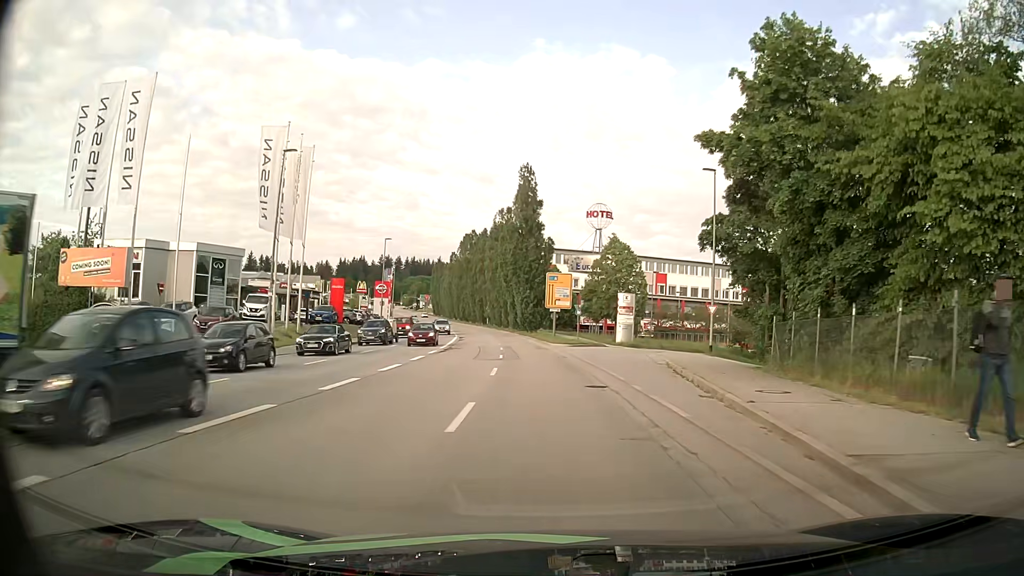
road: tertiary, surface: asphalt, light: Day
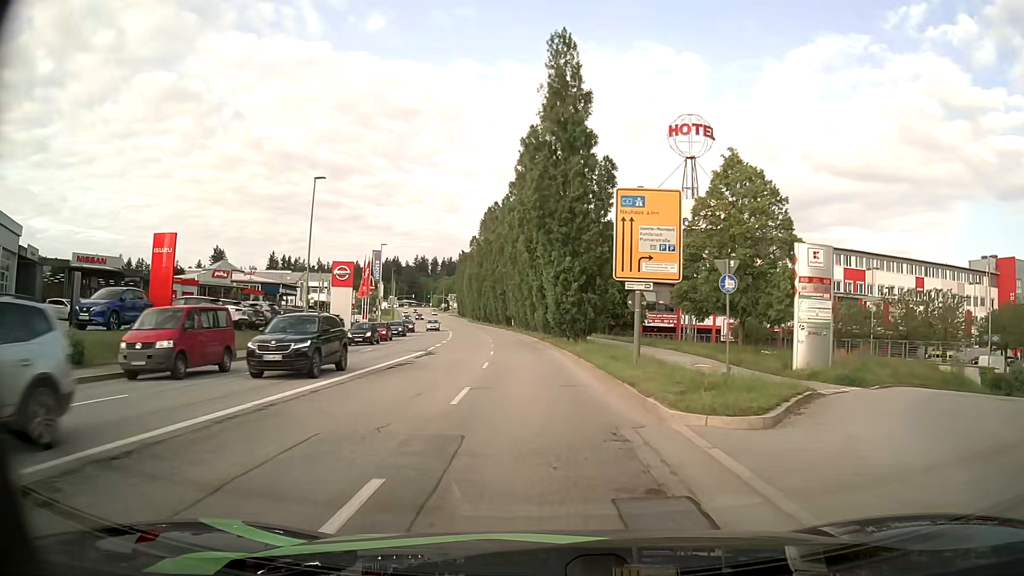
(-0.7, +33.7) m; -3°
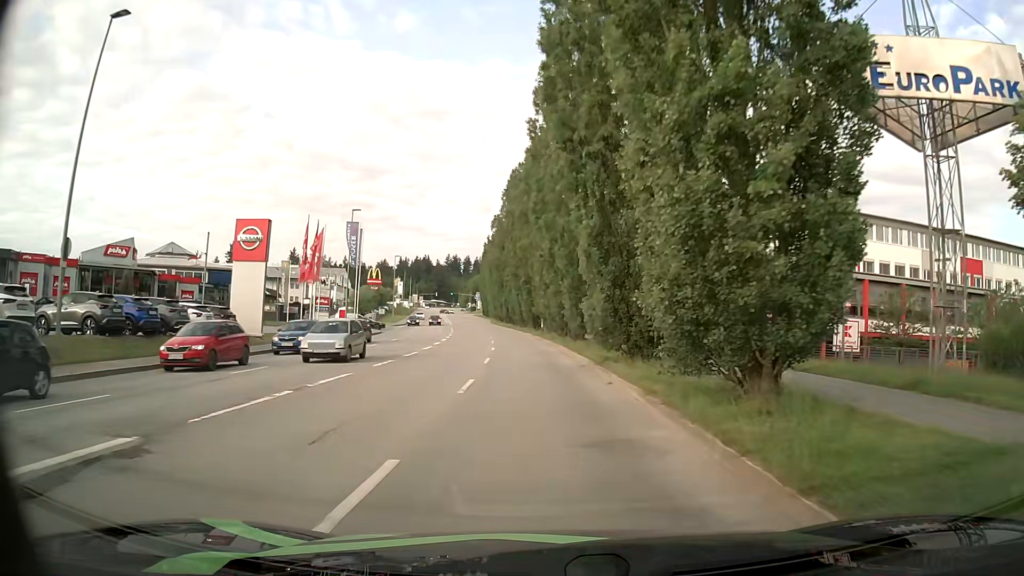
(-0.8, +26.0) m; -3°
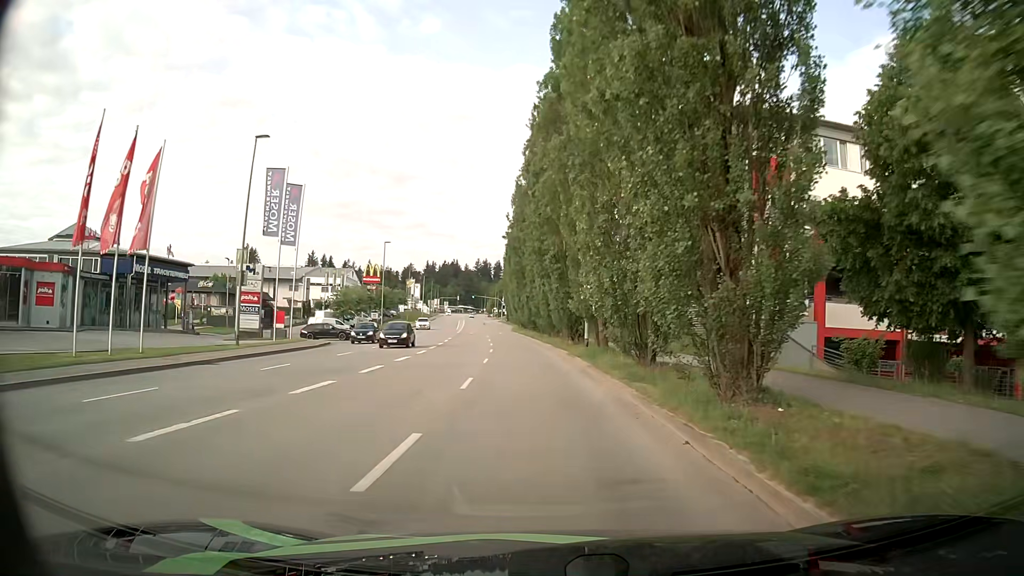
(-0.7, +25.7) m; -3°
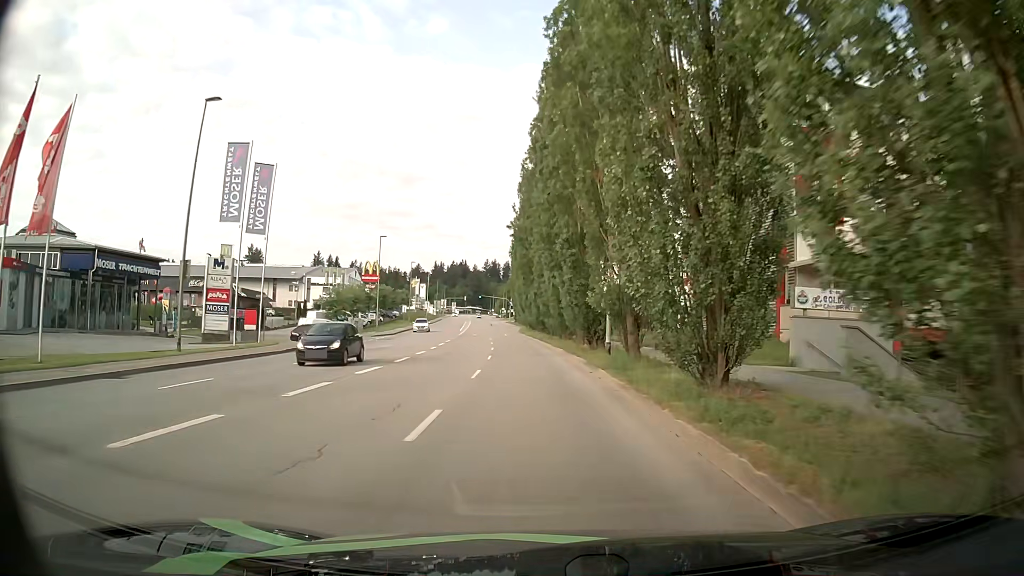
(-0.1, +6.5) m; -1°
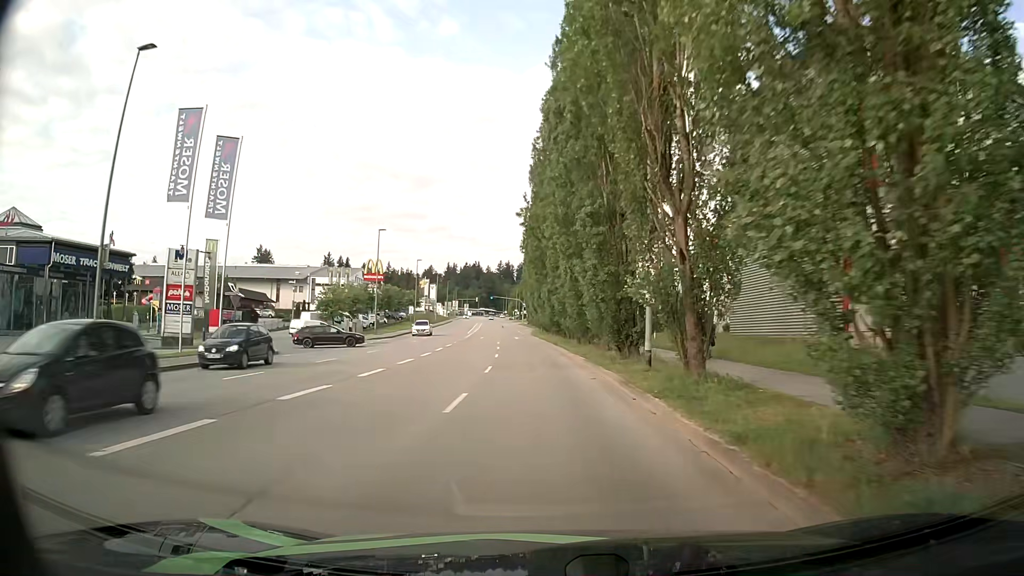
(-0.1, +6.6) m; -1°
